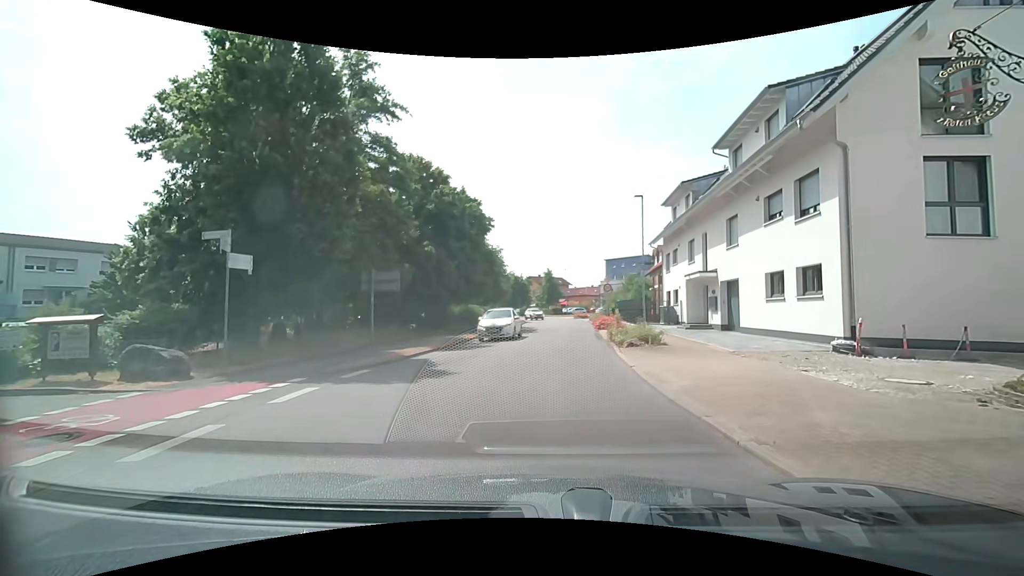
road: secondary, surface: asphalt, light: Day
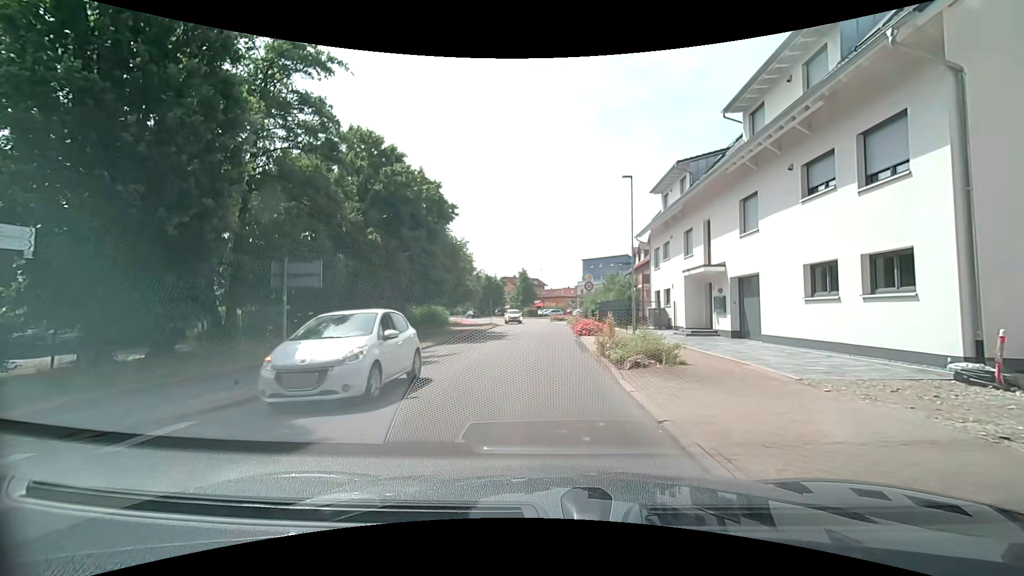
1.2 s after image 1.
(+0.3, +5.3) m; +4°
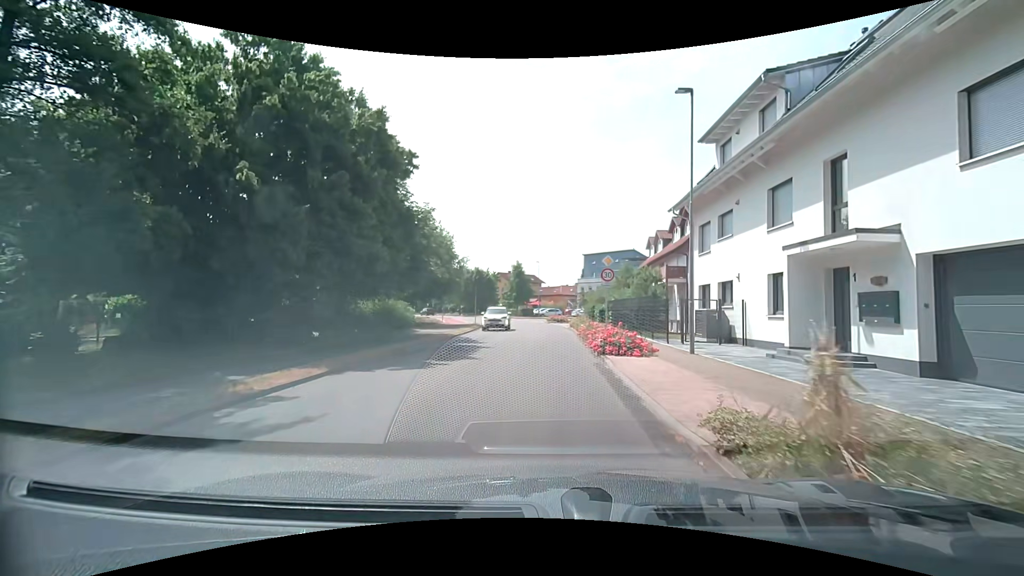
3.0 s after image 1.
(+0.1, +10.5) m; +1°
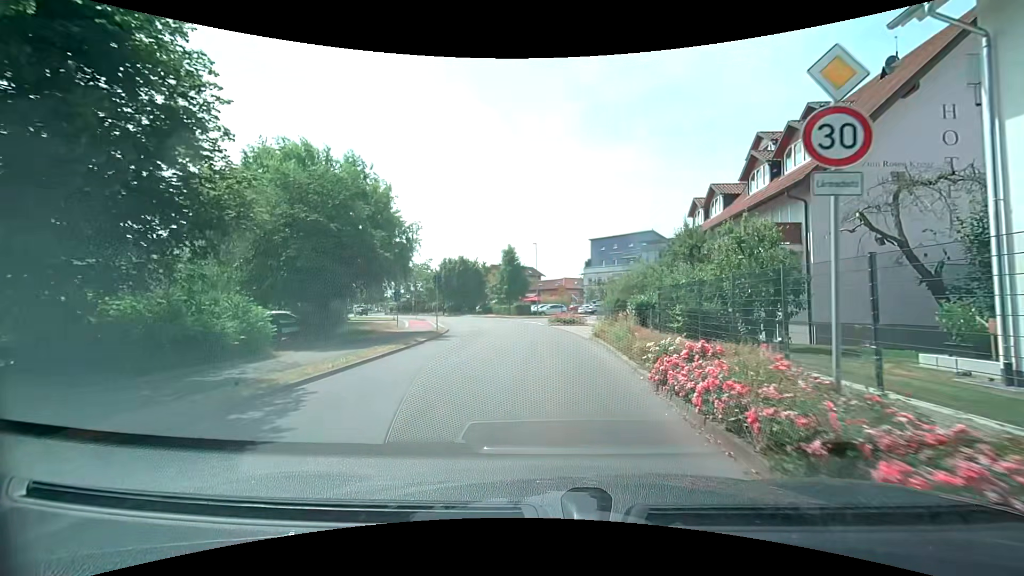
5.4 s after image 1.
(+0.1, +16.9) m; 0°
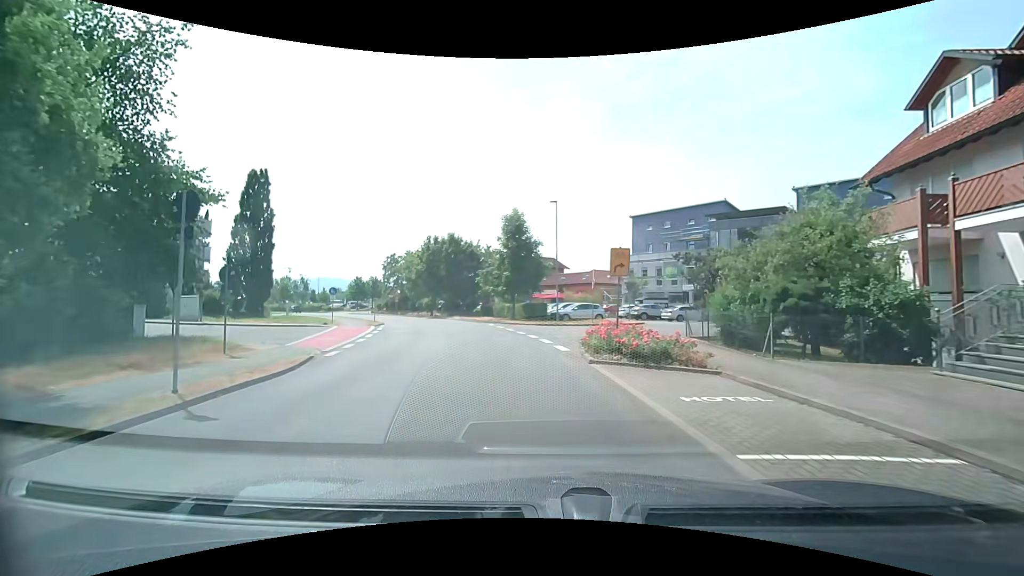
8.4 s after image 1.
(0.0, +22.0) m; -2°
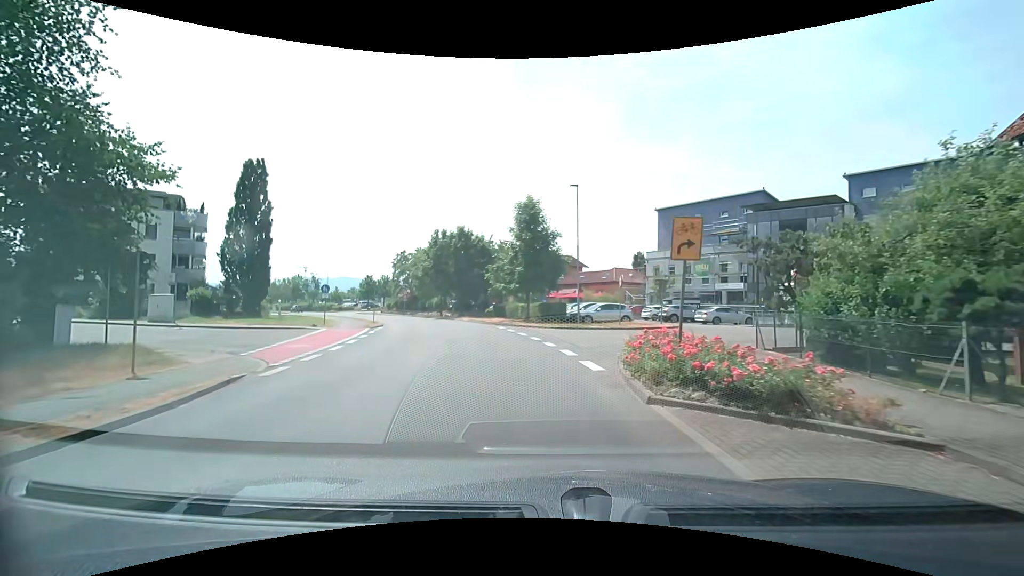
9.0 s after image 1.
(-0.1, +4.5) m; -2°
(0, +10) (-2, +20) (-4, +30) (-7, +39) (-11, +48) (-16, +57) (-21, +66) (-27, +74) (-33, +82) (-39, +89) m
